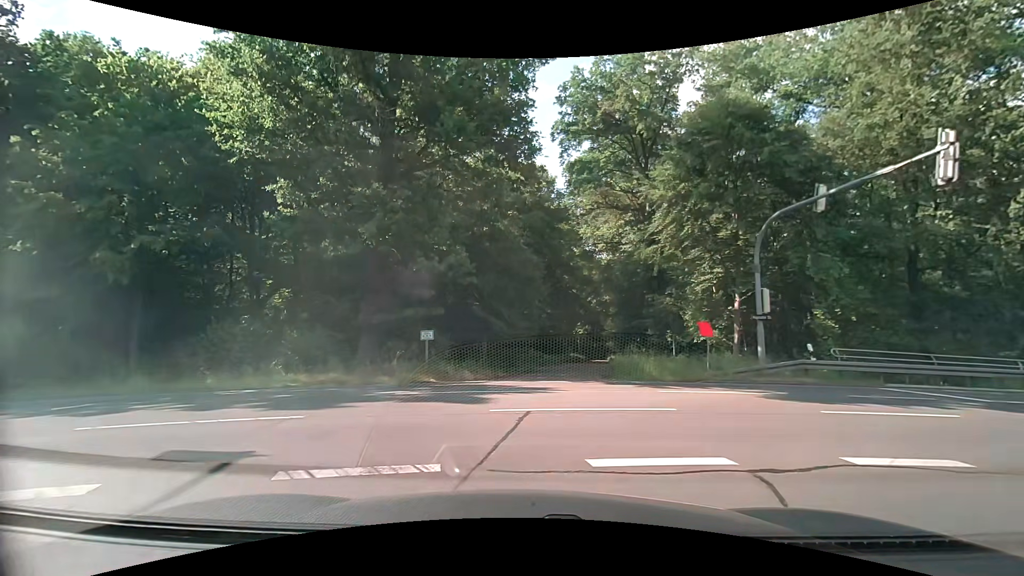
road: tertiary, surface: asphalt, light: Day
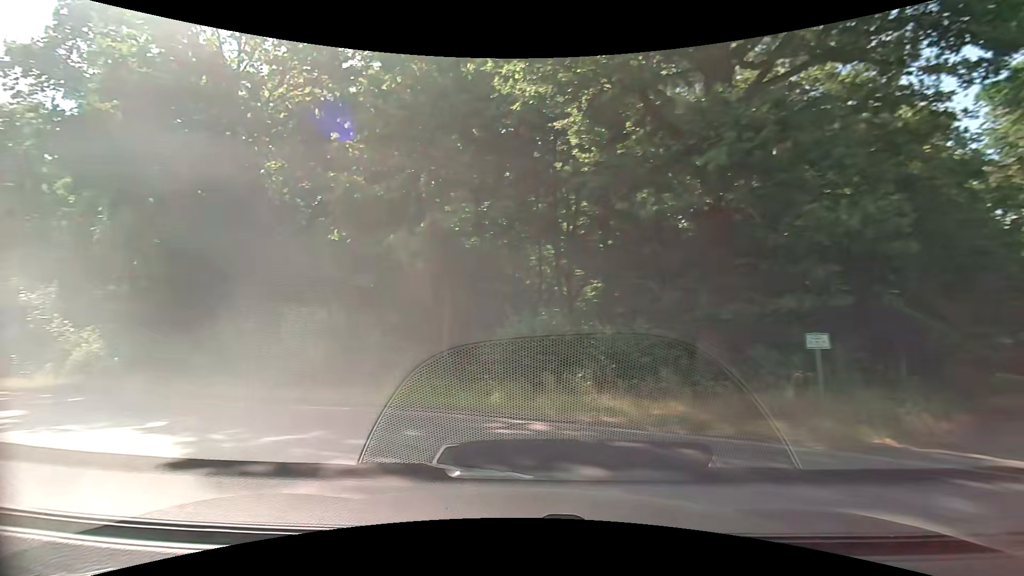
(-2.0, +6.9) m; -35°
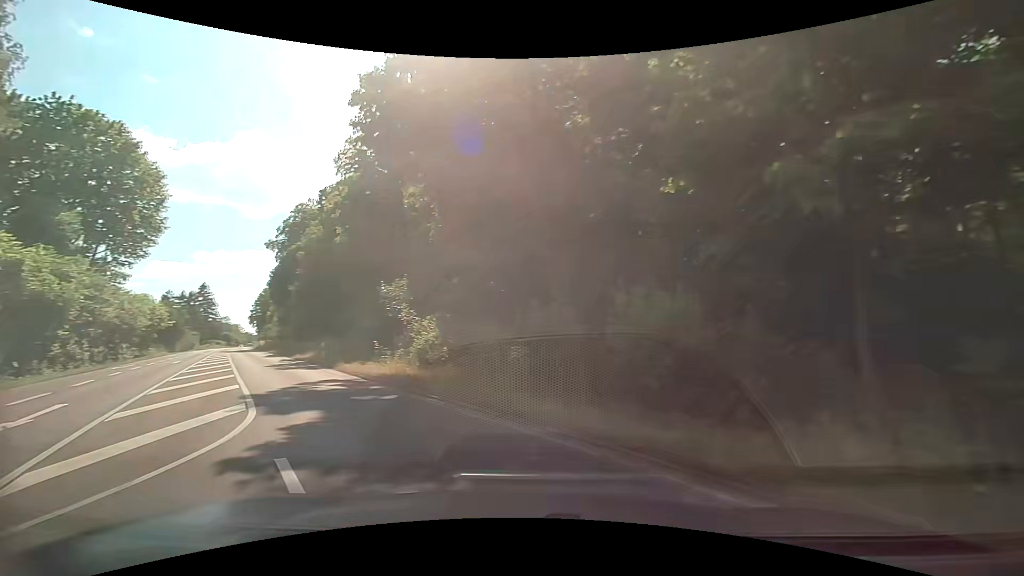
(-1.9, +5.8) m; -35°
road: secondary
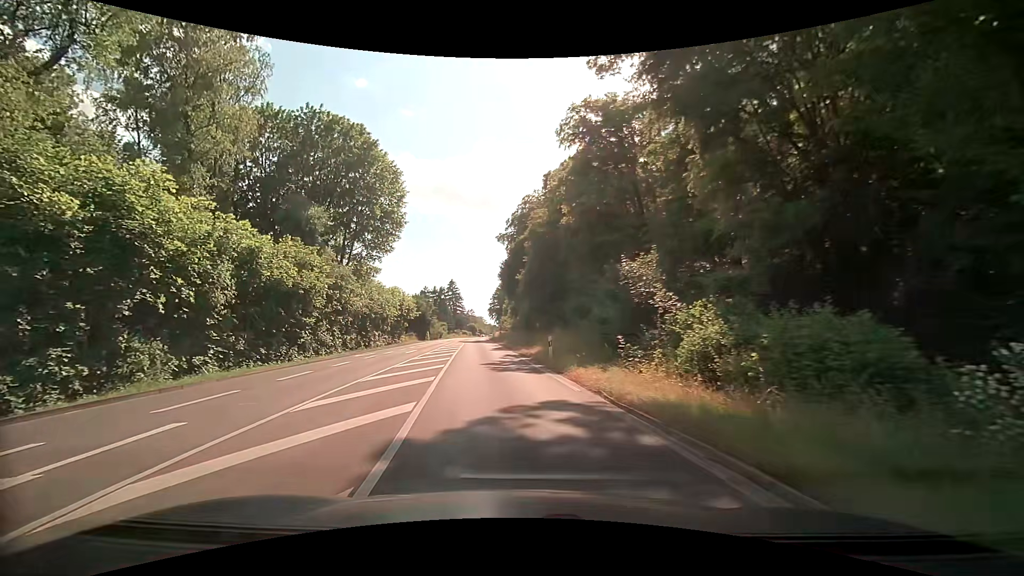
(-2.0, +7.5) m; -28°
(0, +10) (-1, +20) (-2, +30) (-3, +40) (-4, +50) (-5, +60) (-6, +70) (-6, +80) (-7, +90) (-7, +100) m
